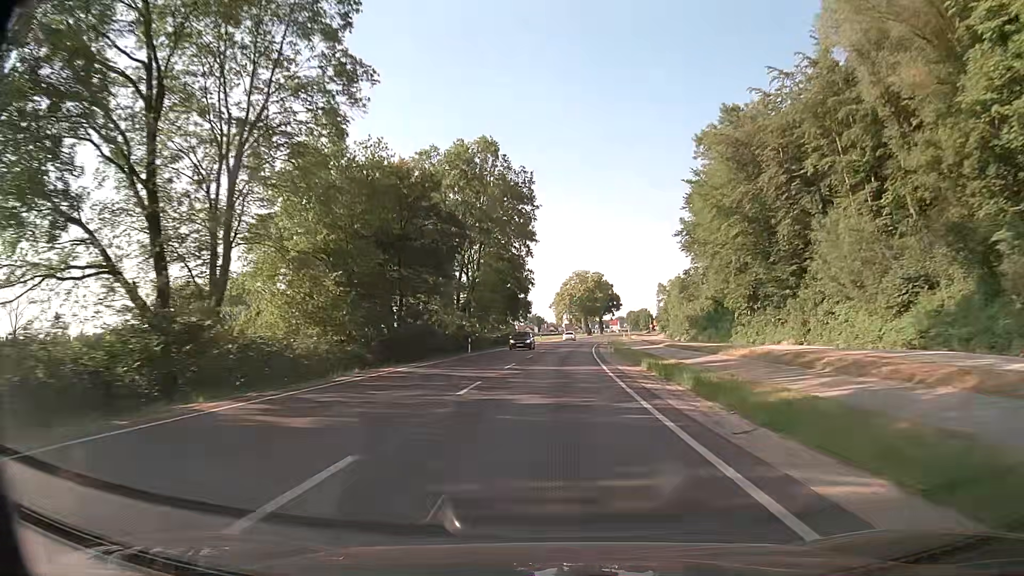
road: secondary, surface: asphalt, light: Day
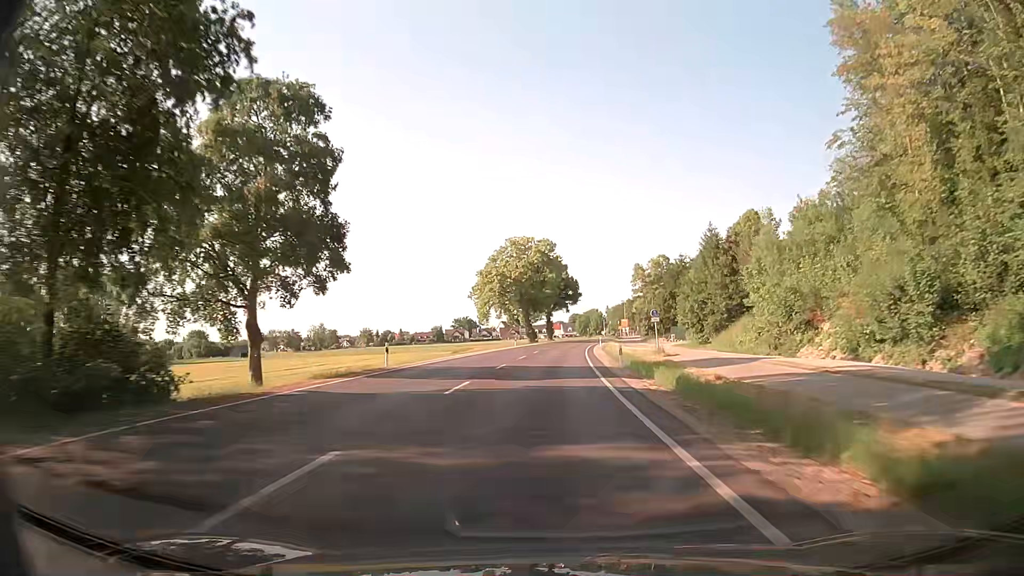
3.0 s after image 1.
(+3.2, +70.0) m; +5°
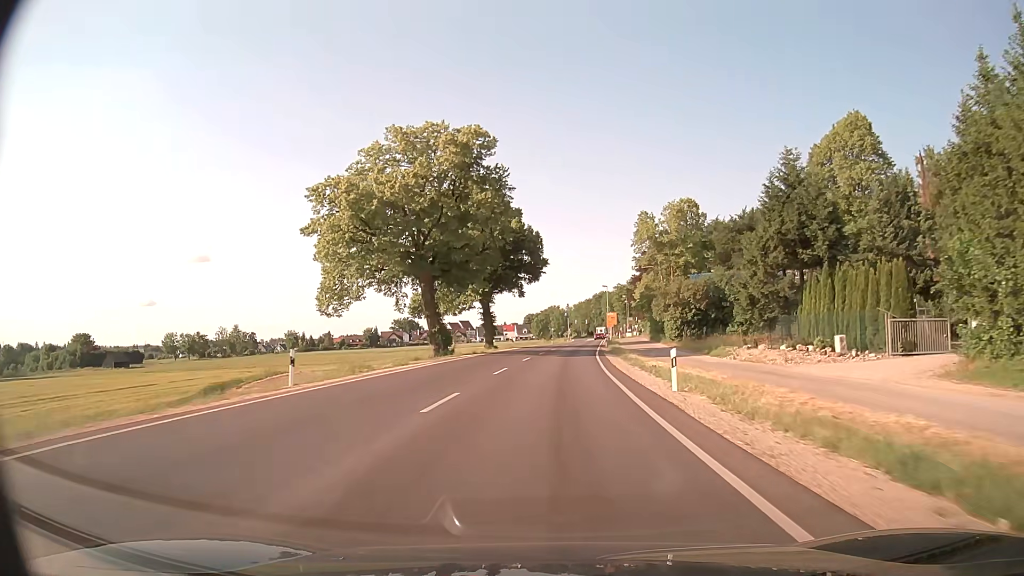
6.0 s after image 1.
(+2.0, +62.1) m; +4°
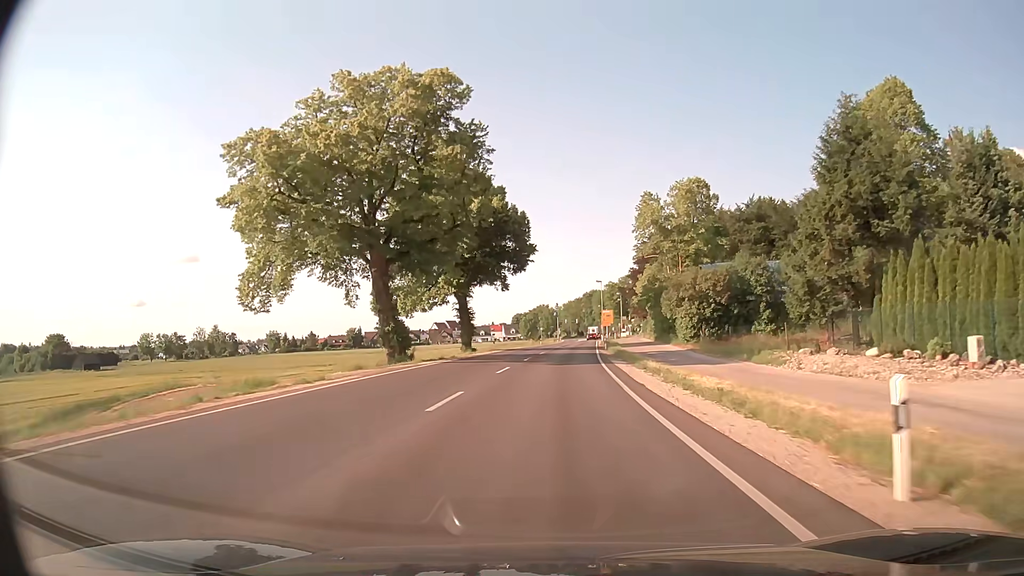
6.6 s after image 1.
(+0.1, +11.4) m; +1°
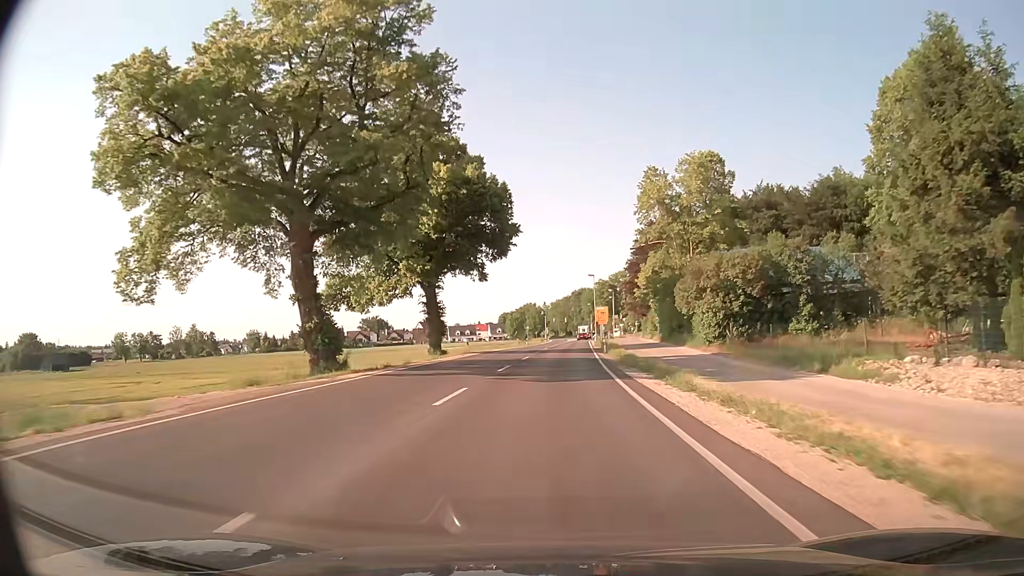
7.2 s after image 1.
(+0.1, +11.0) m; +1°
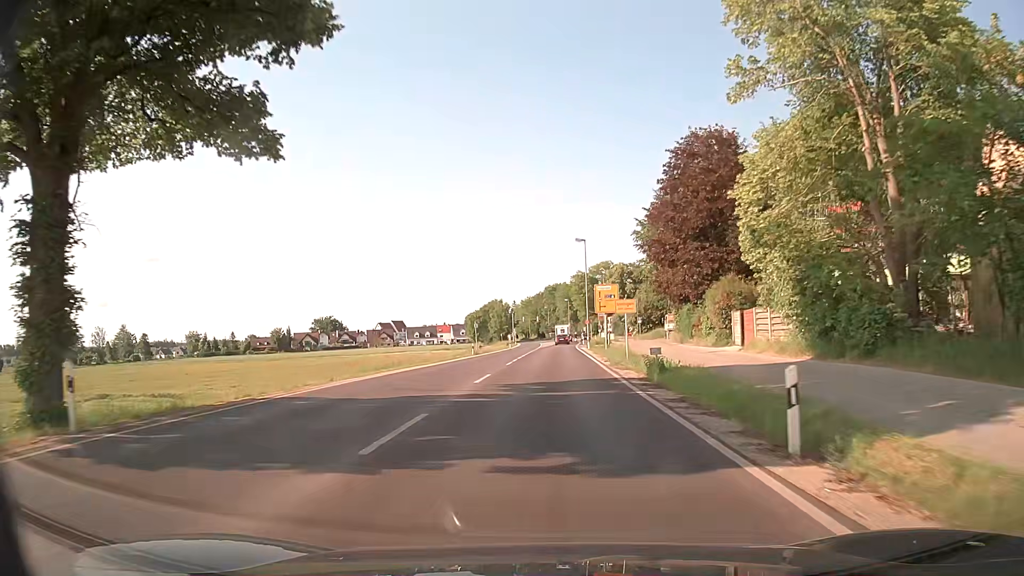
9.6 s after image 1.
(+1.0, +40.0) m; +2°
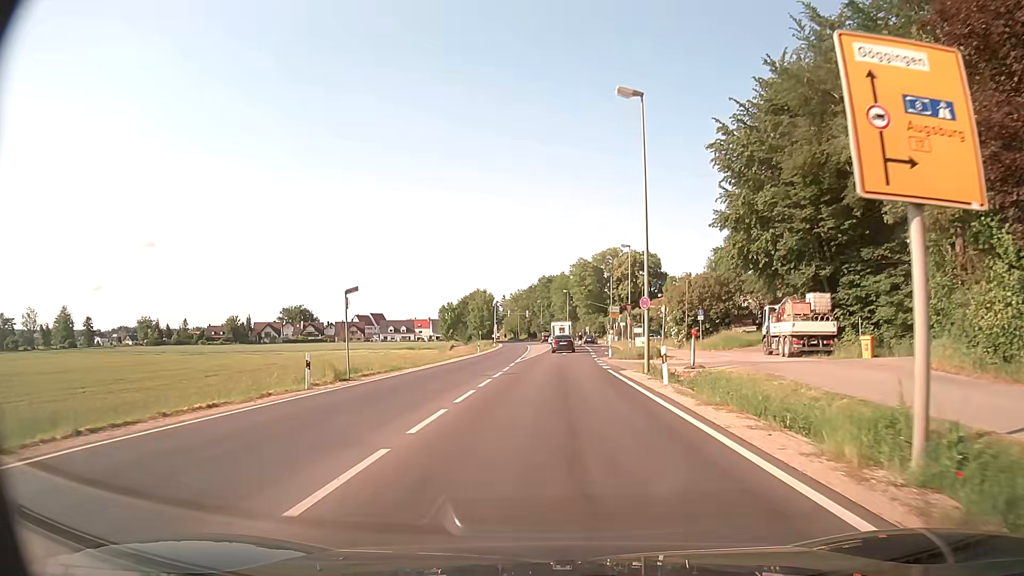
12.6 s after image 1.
(+0.3, +39.3) m; 0°
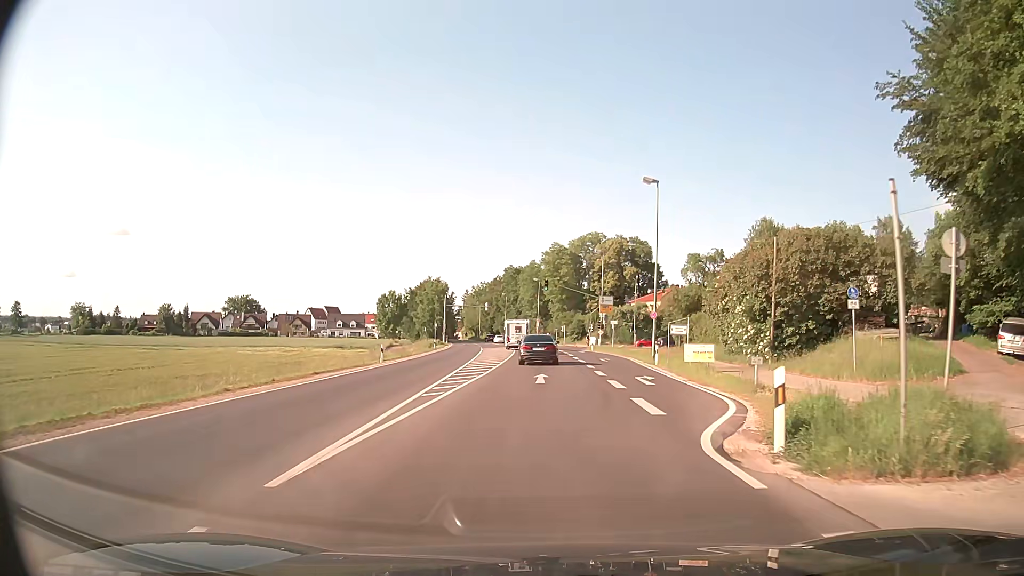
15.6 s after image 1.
(+0.5, +30.4) m; +3°
(0, +10) (+1, +20) (+3, +30) (+4, +40) (+4, +50) (+4, +60) (+3, +70) (+3, +80) (+7, +88) (+16, +93) m
